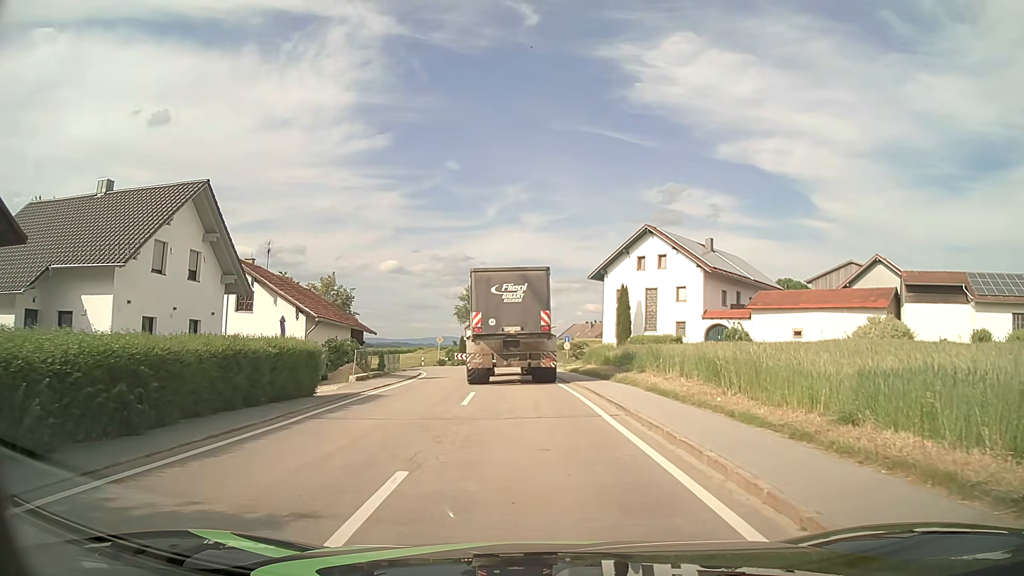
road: tertiary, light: Day
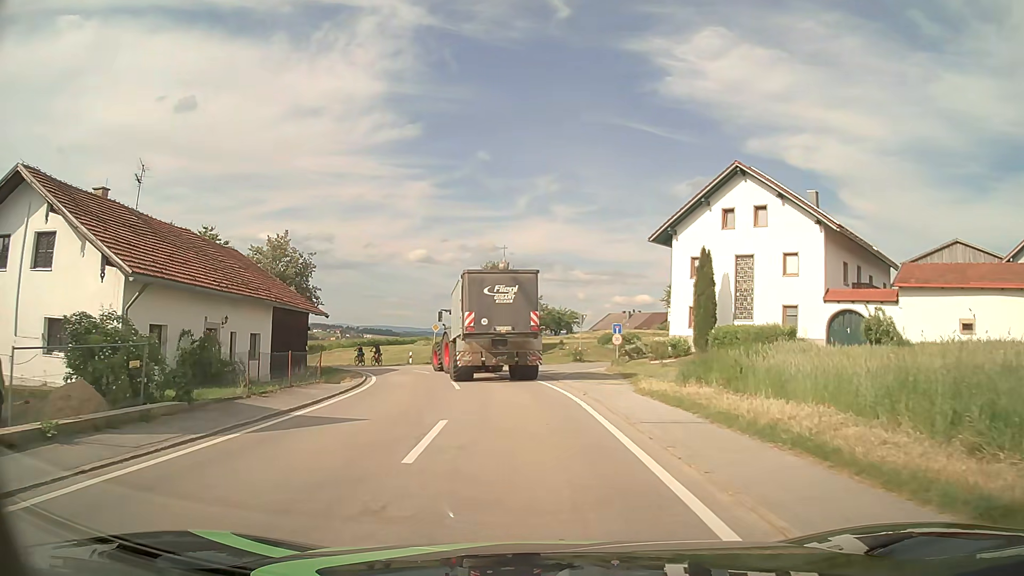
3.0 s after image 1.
(-0.3, +19.2) m; -2°
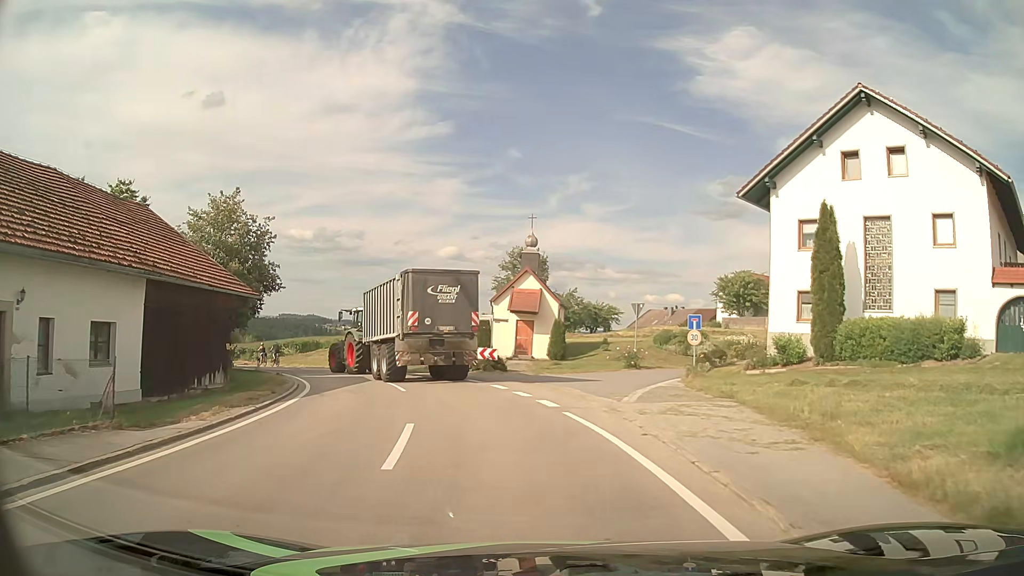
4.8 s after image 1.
(-0.3, +12.8) m; -2°
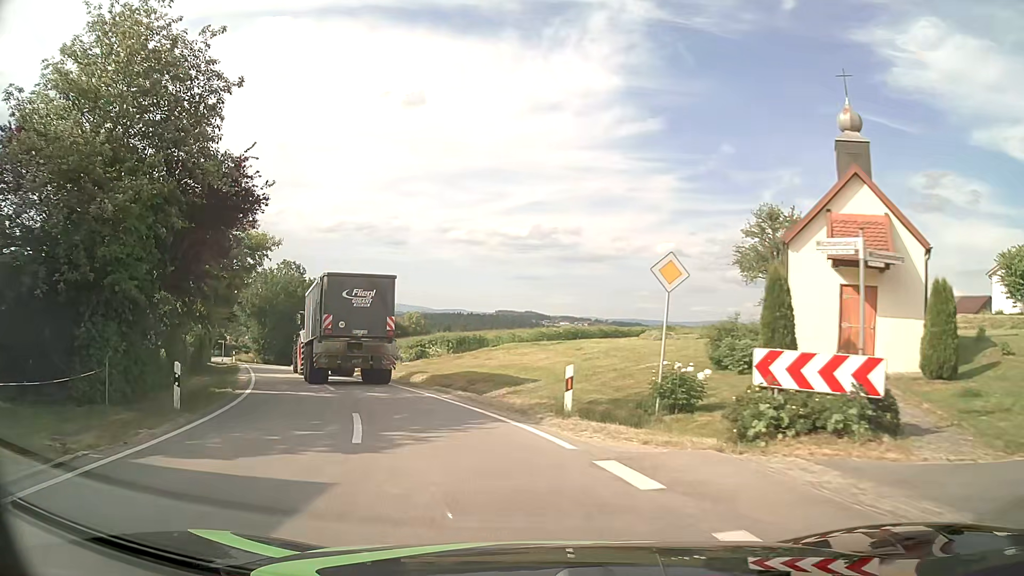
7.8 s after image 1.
(-2.8, +22.6) m; -18°
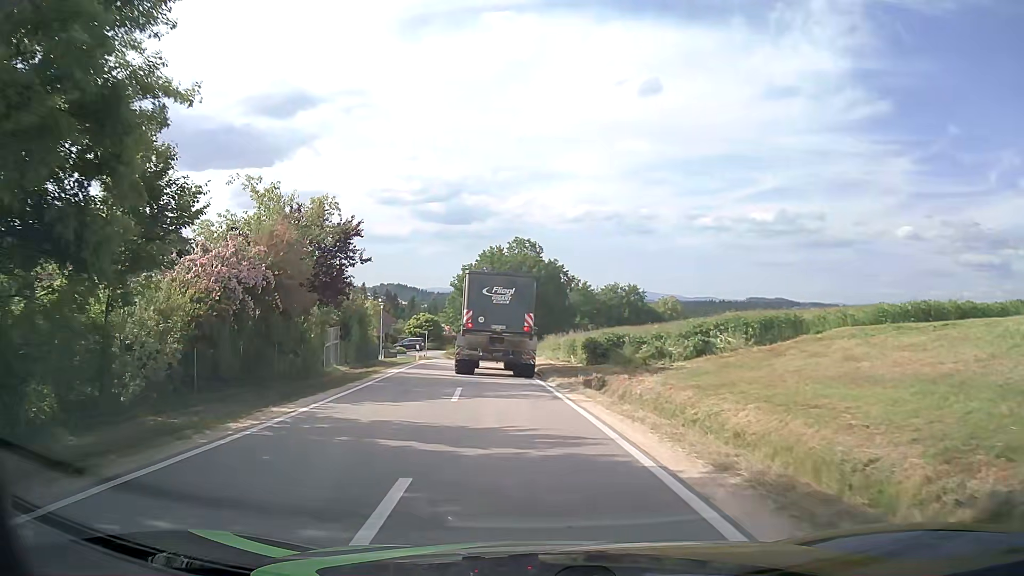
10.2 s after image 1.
(-3.6, +18.3) m; -21°
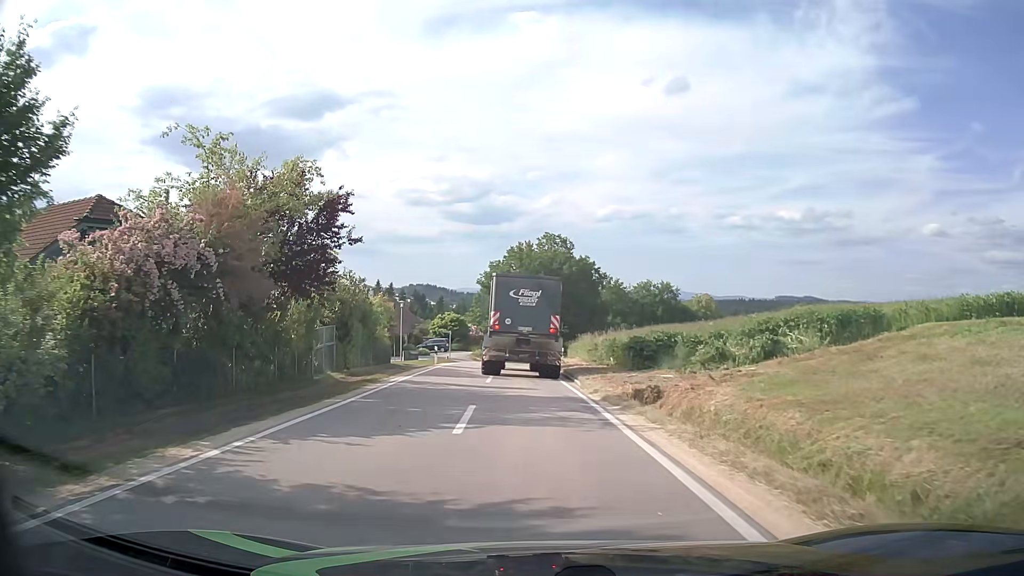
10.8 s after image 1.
(-0.1, +4.8) m; -2°
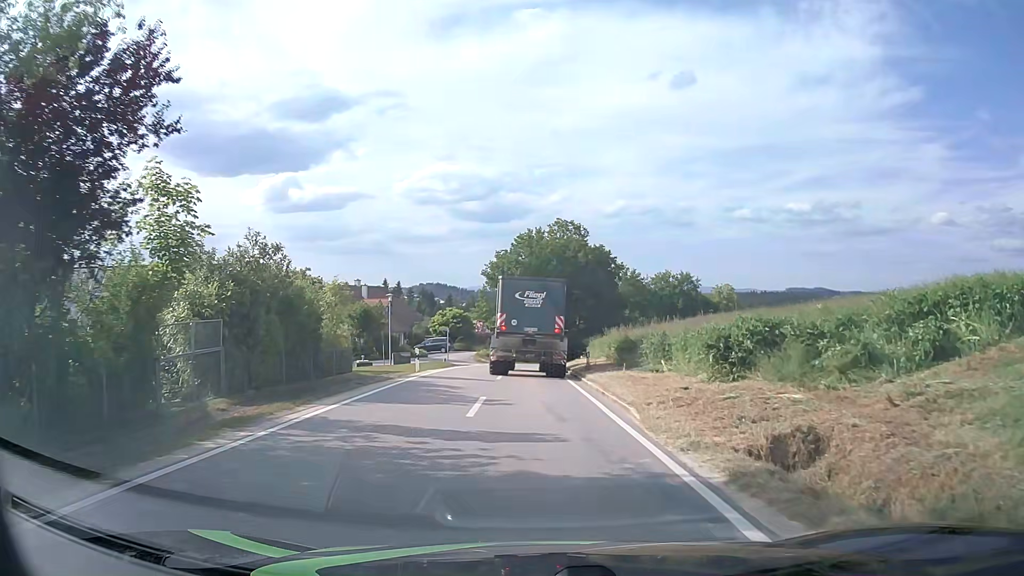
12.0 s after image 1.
(-0.2, +9.8) m; -1°
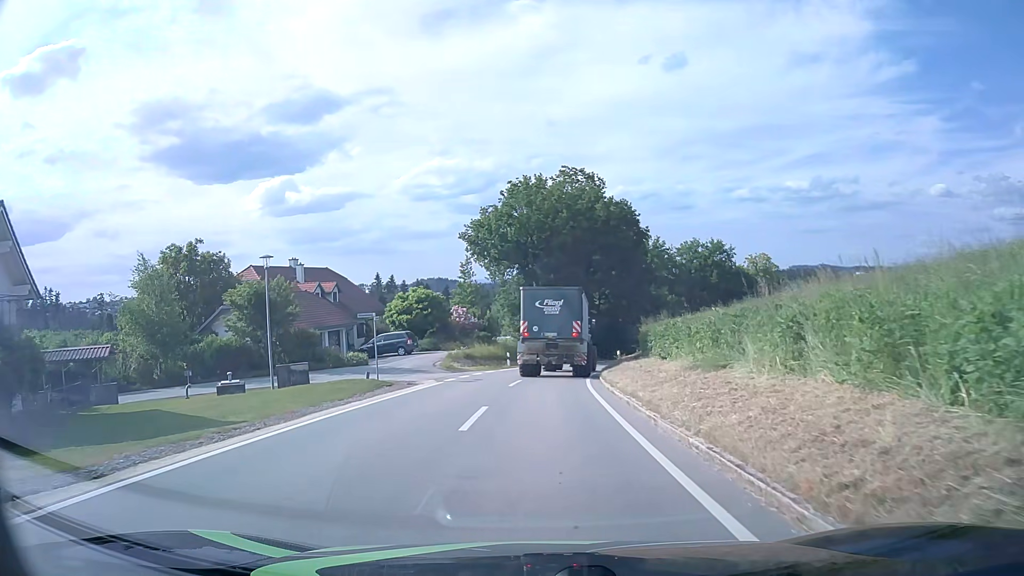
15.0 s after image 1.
(-0.3, +25.2) m; -1°
(0, +10) (0, +20) (+1, +30) (+2, +40) (+5, +50) (+8, +59) (+13, +68) (+18, +76) (+25, +84) (+32, +91) m
